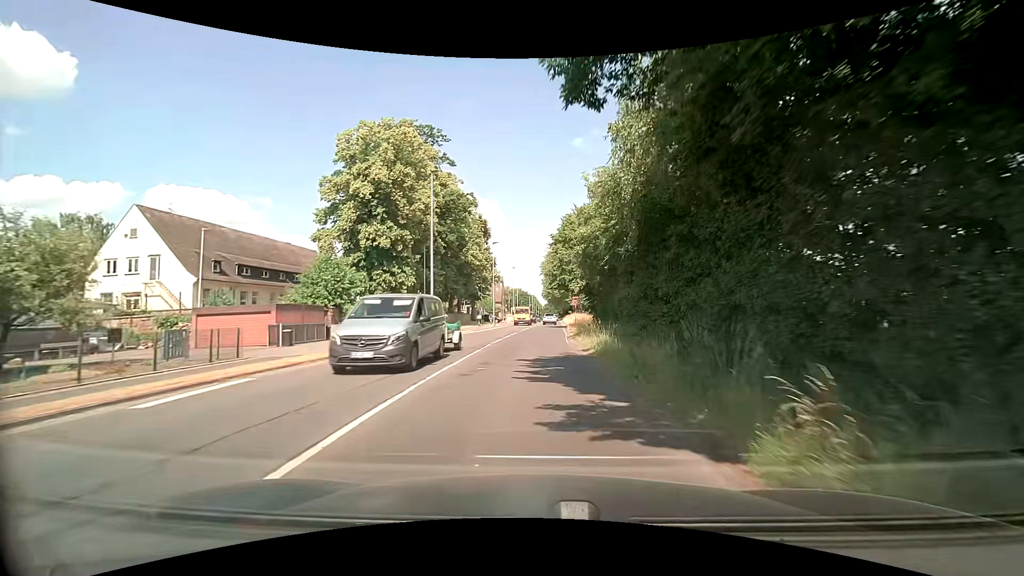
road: secondary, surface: asphalt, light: Day
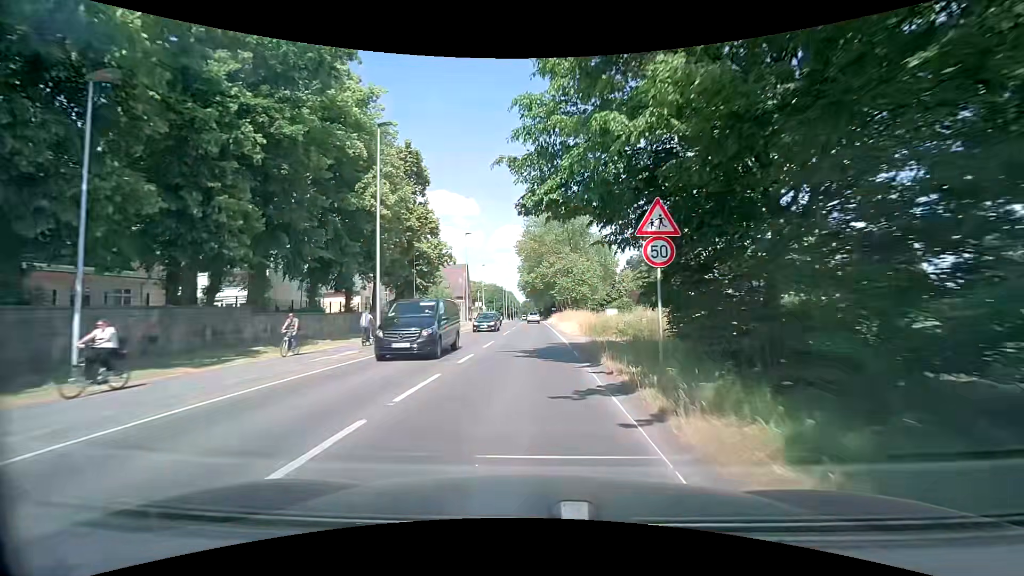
(+0.8, +37.9) m; +2°
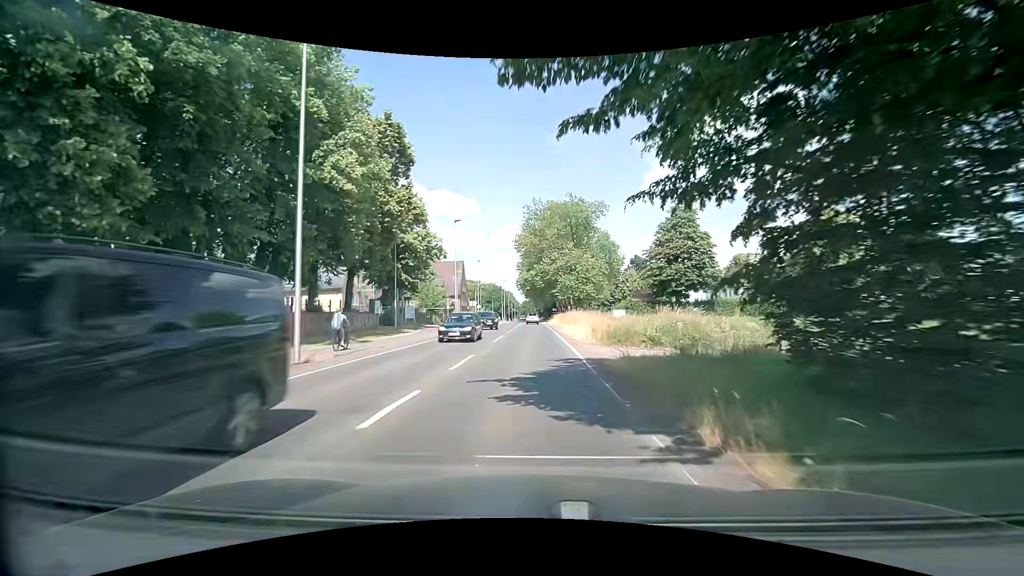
(0.0, +7.6) m; 0°
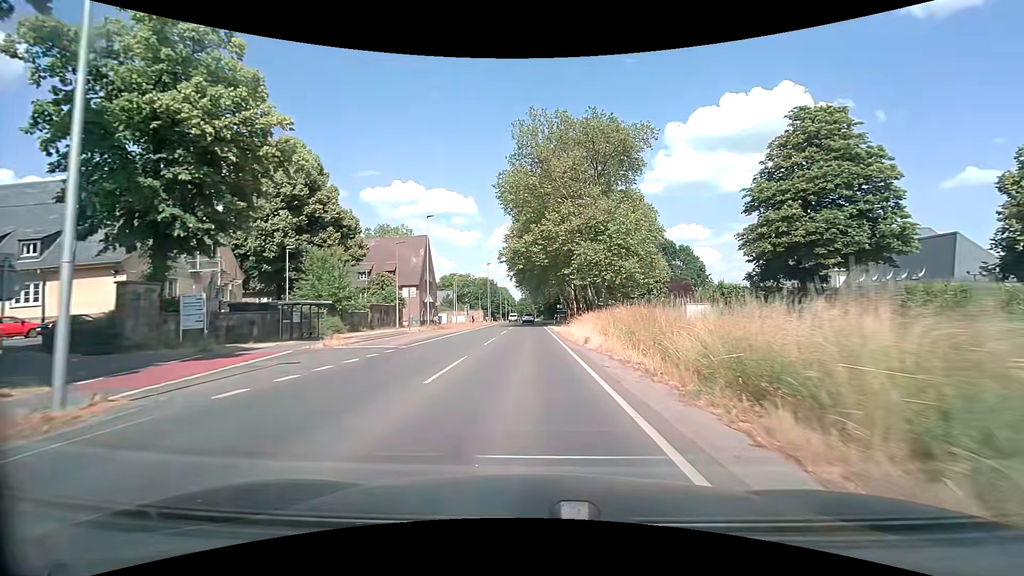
(+0.3, +38.4) m; 0°
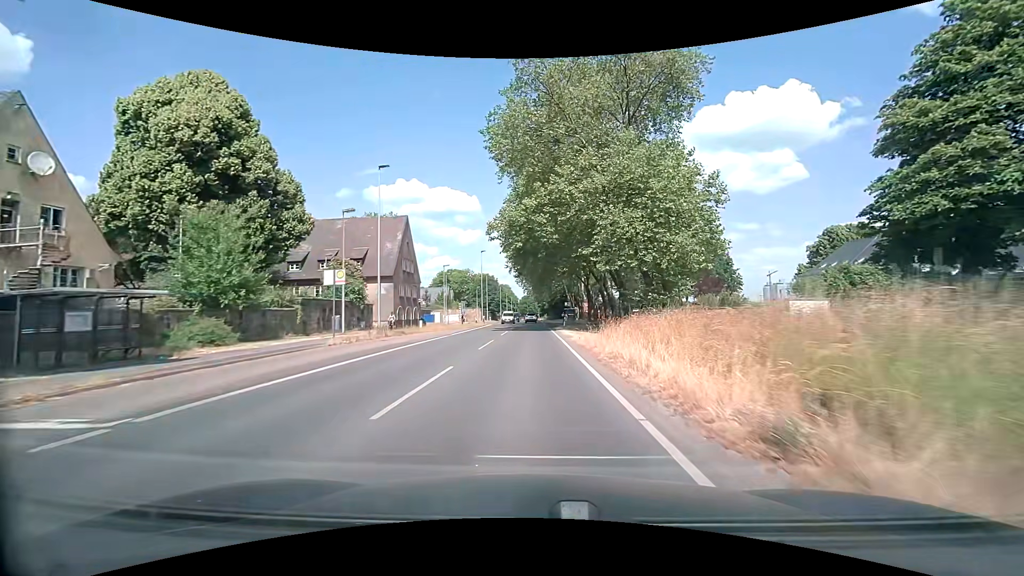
(-0.1, +15.3) m; 0°
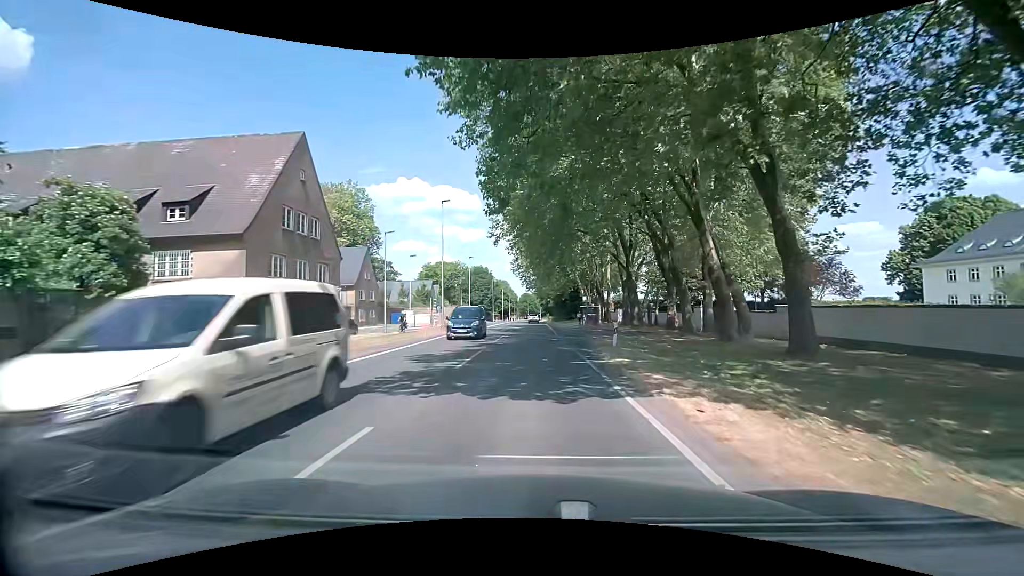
(-0.2, +30.8) m; 0°
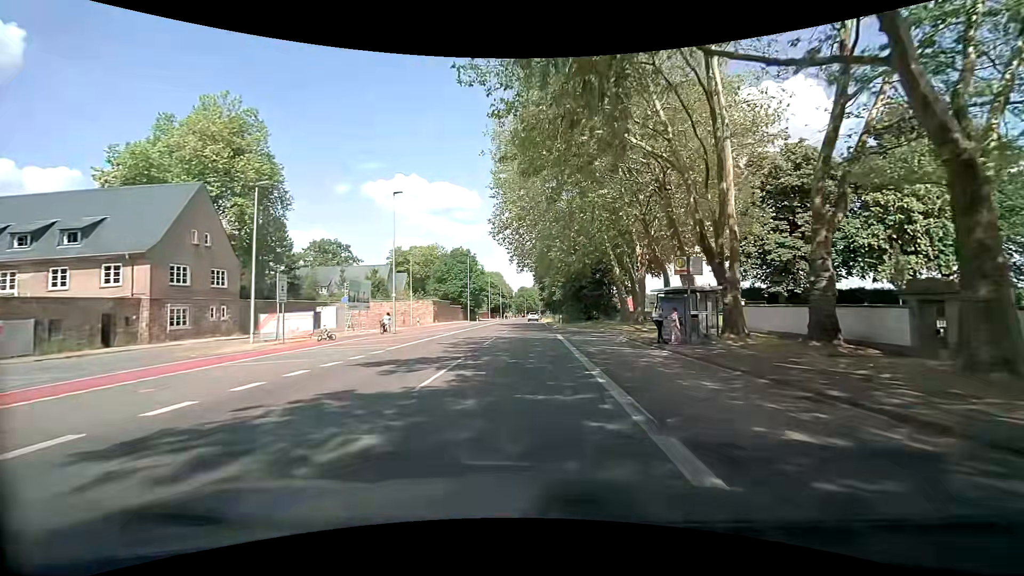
(+0.2, +39.7) m; 0°
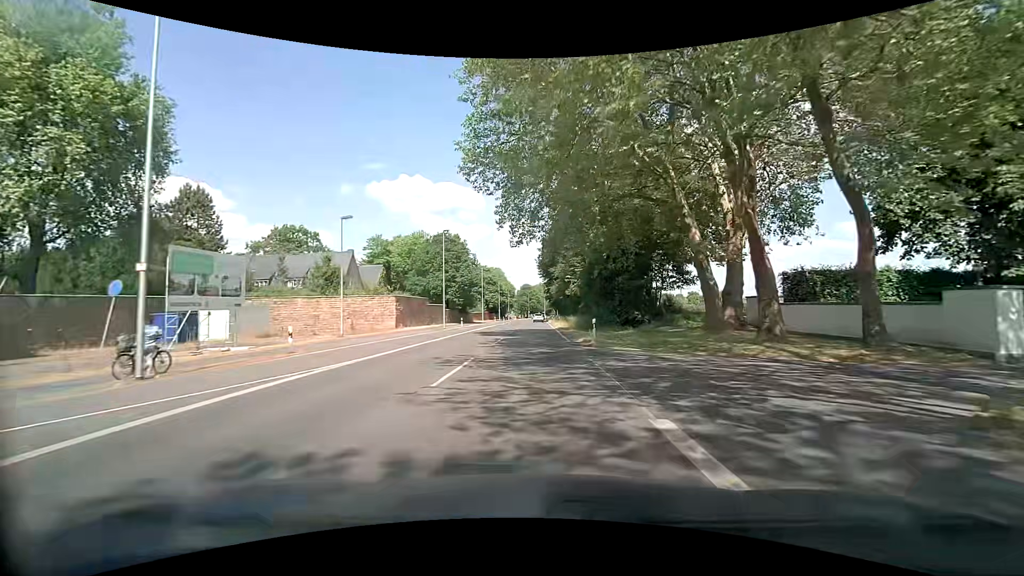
(-0.1, +23.3) m; -1°
(0, +10) (0, +20) (0, +30) (0, +40) (+1, +50) (+1, +60) (+1, +70) (+1, +80) (+2, +90) (+2, +100) m
